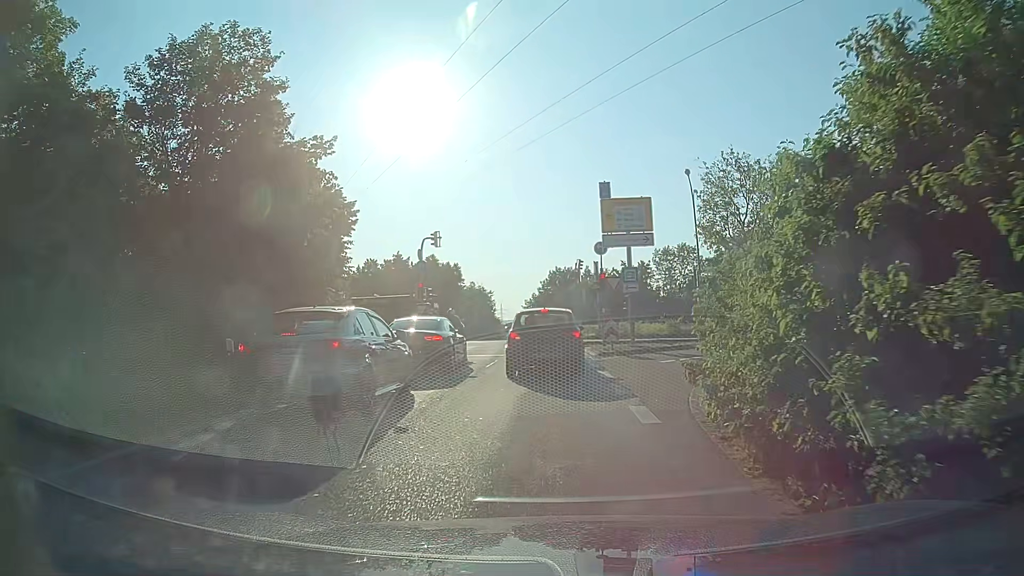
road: trunk_link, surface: asphalt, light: Day
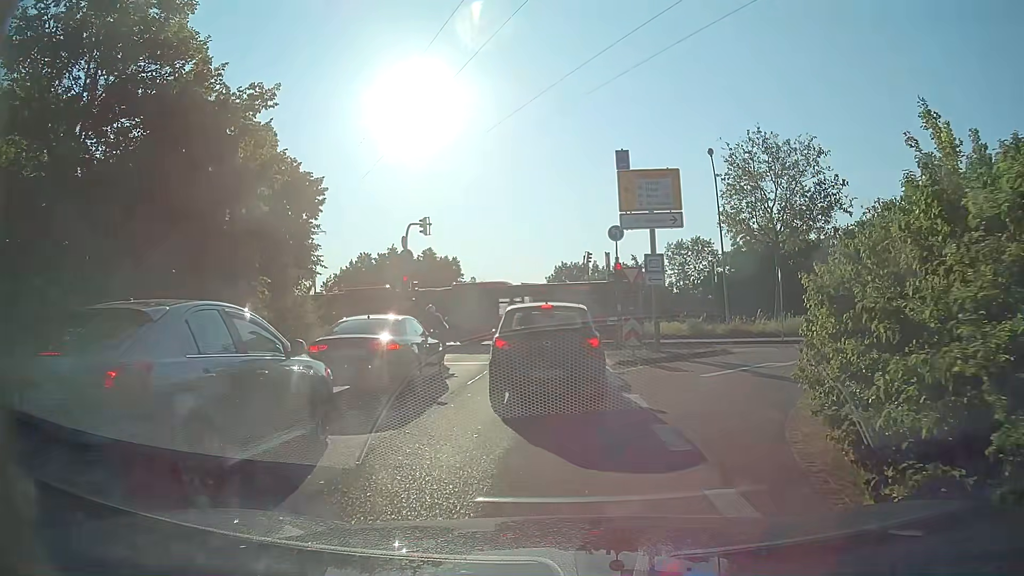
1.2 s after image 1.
(0.0, +4.6) m; 0°
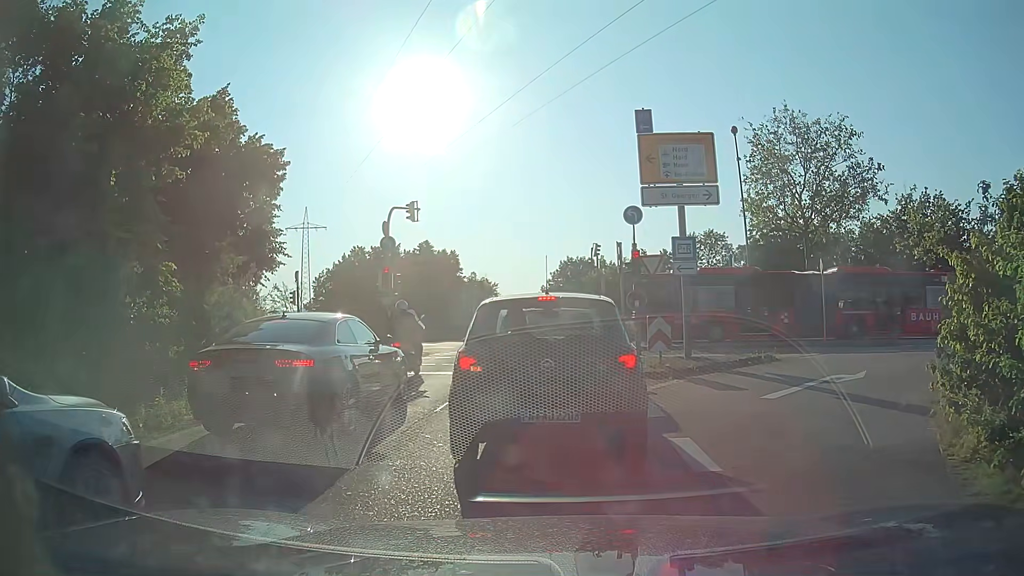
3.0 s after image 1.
(0.0, +3.7) m; +1°
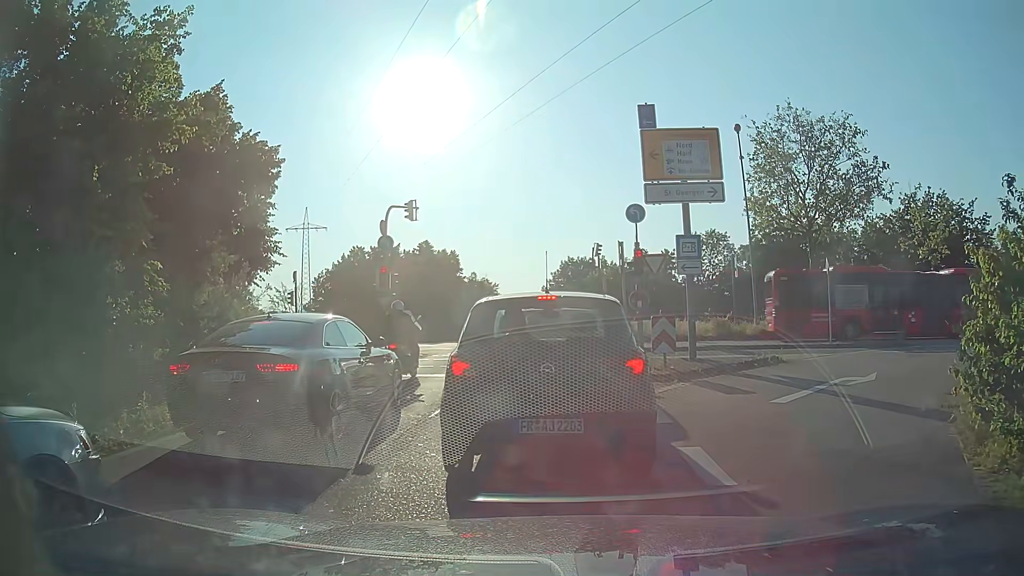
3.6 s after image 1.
(0.0, +0.4) m; 0°
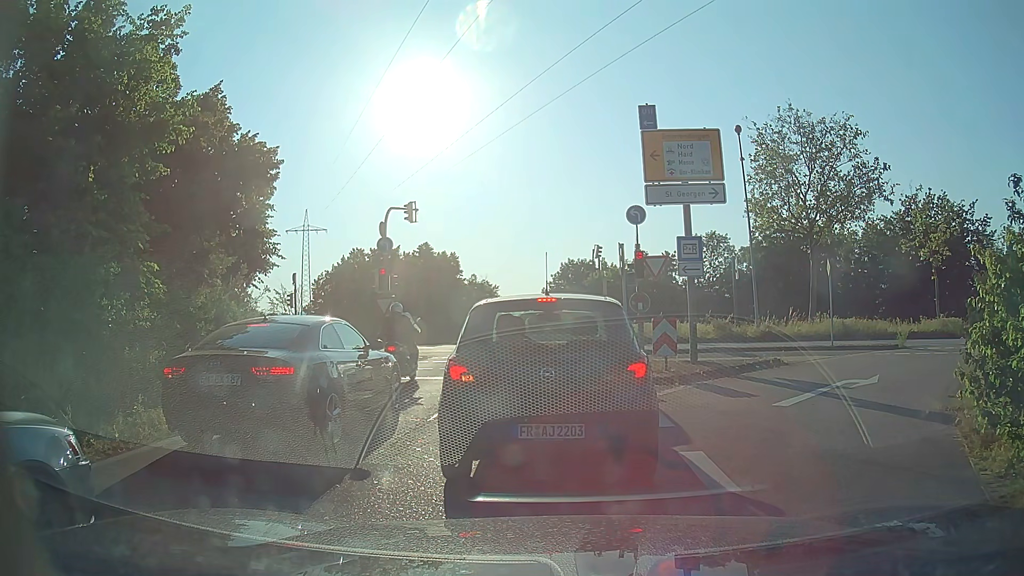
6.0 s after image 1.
(0.0, +0.2) m; 0°
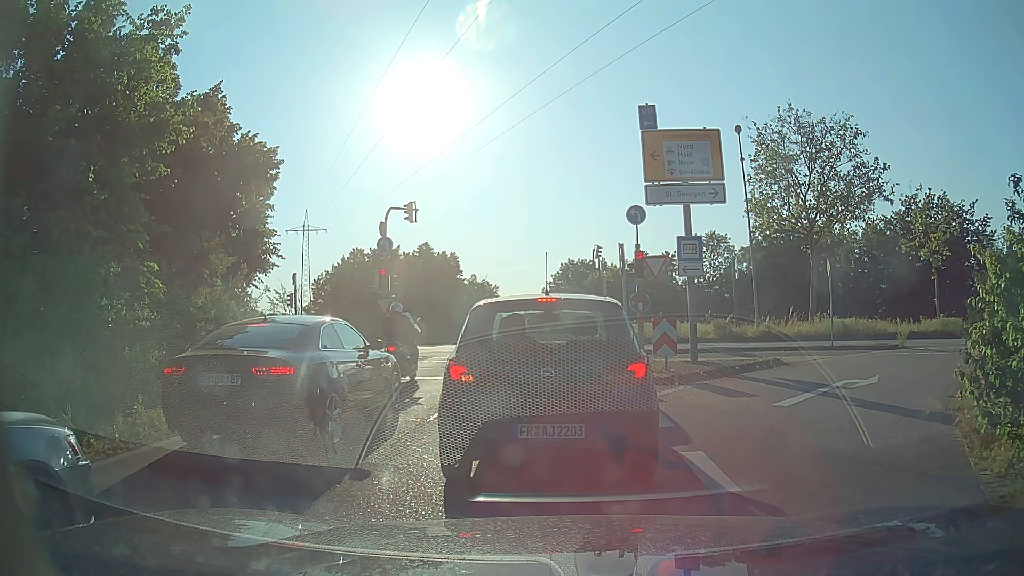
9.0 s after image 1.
(0.0, 0.0) m; 0°
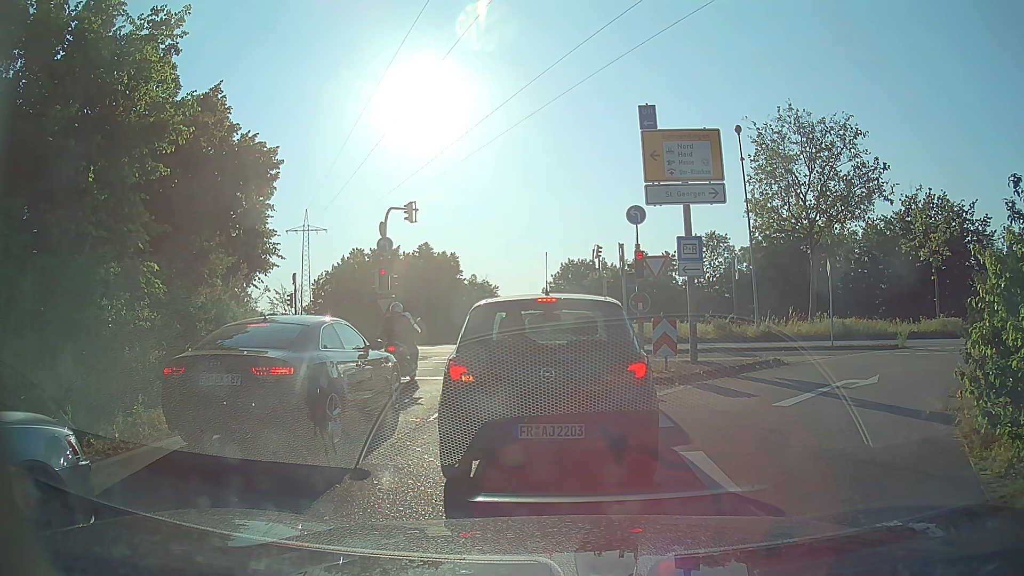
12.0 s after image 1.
(0.0, 0.0) m; 0°
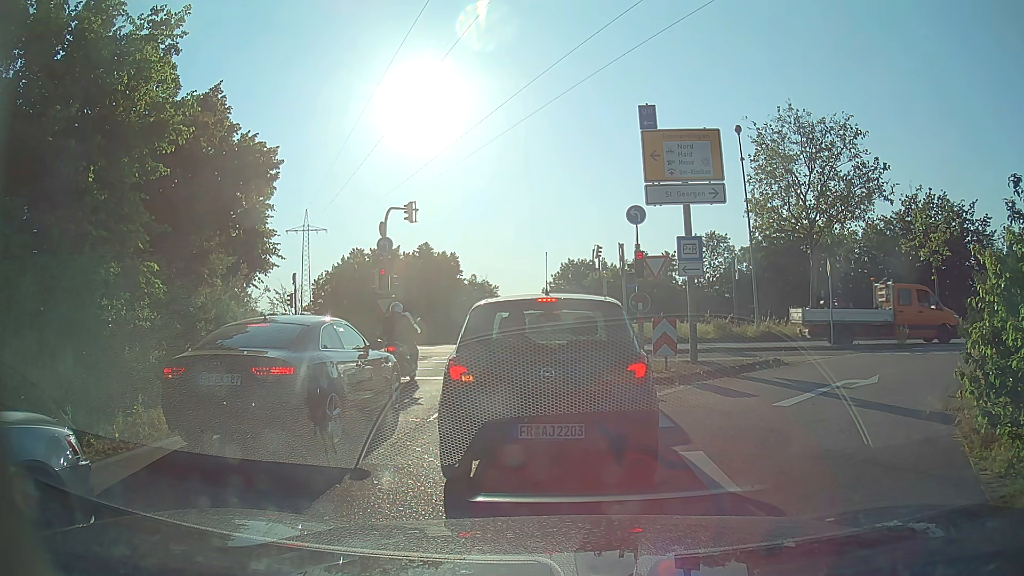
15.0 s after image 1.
(0.0, 0.0) m; 0°
